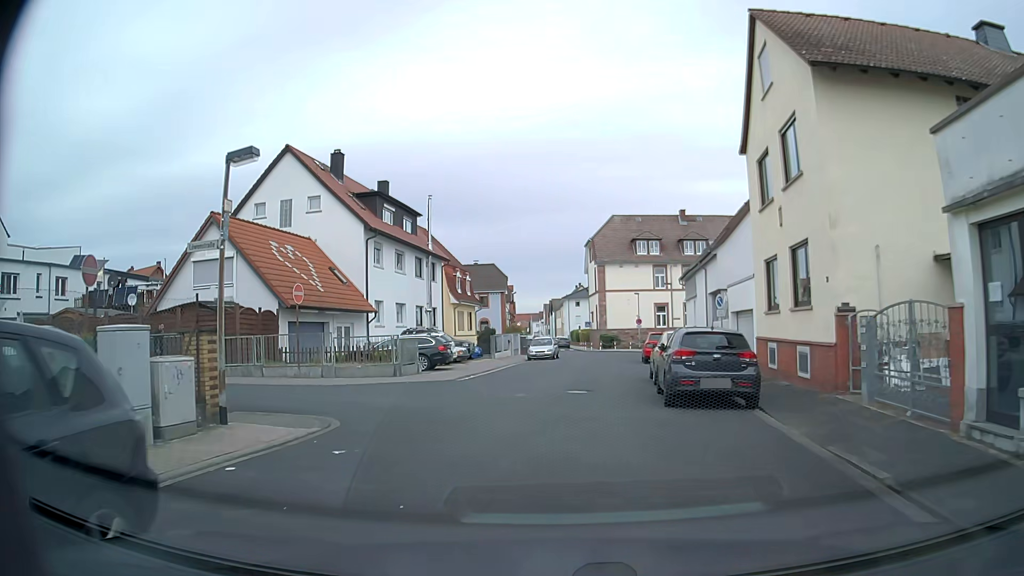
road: residential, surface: asphalt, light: Day
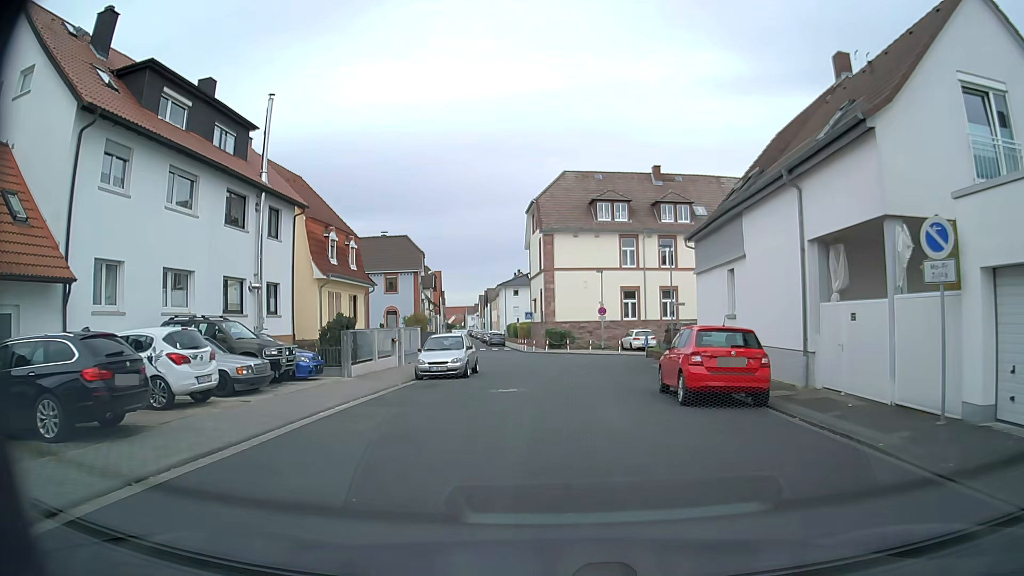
(+0.4, +19.5) m; +6°
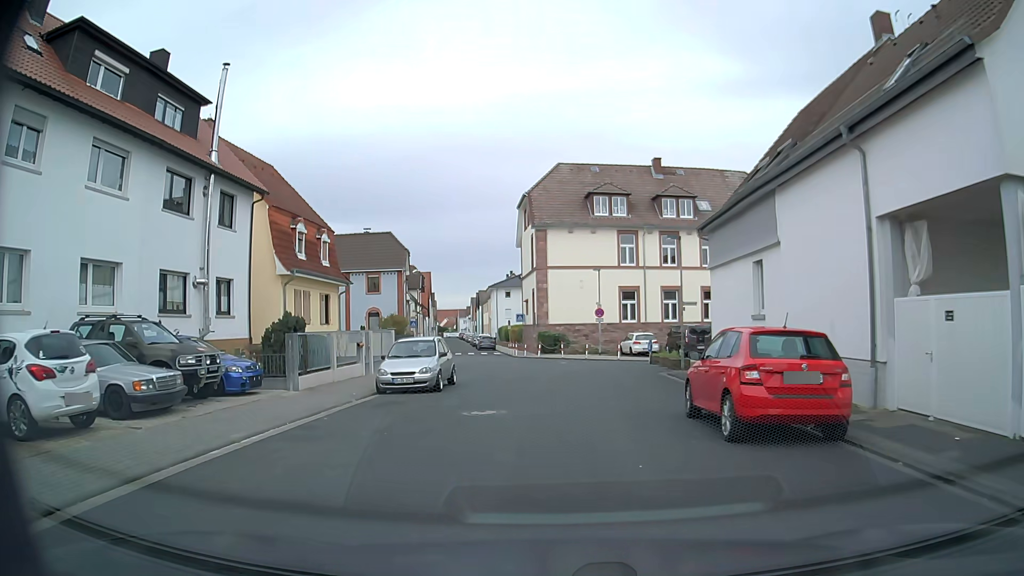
(0.0, +3.8) m; -1°
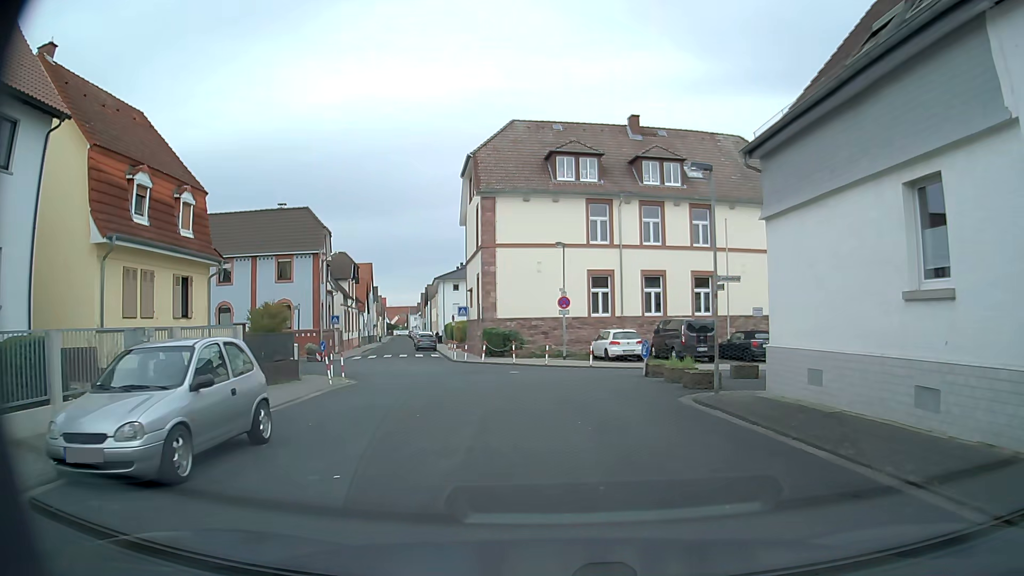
(+0.3, +10.7) m; +4°
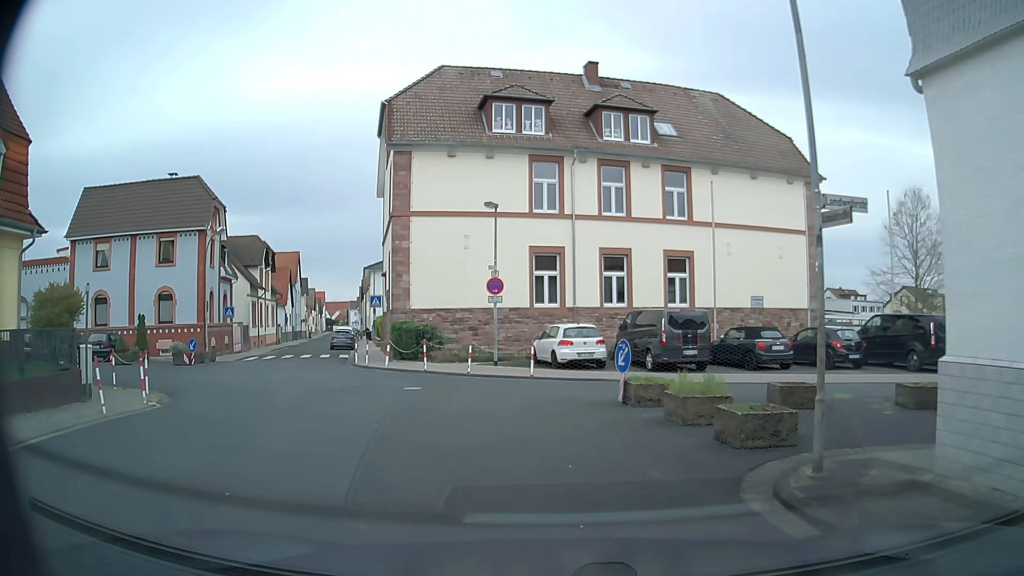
(+0.5, +8.7) m; +5°
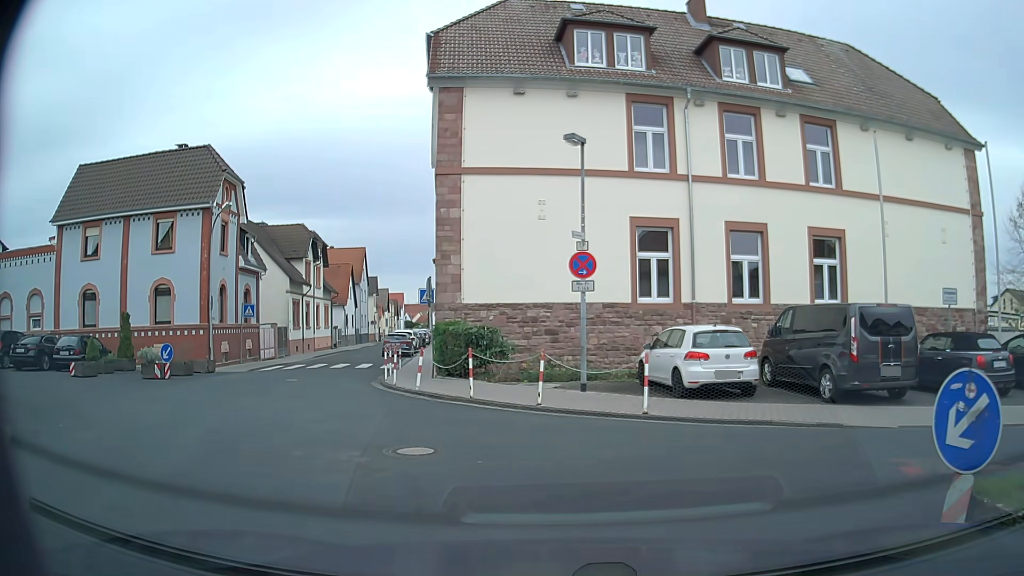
(-0.5, +8.1) m; -9°
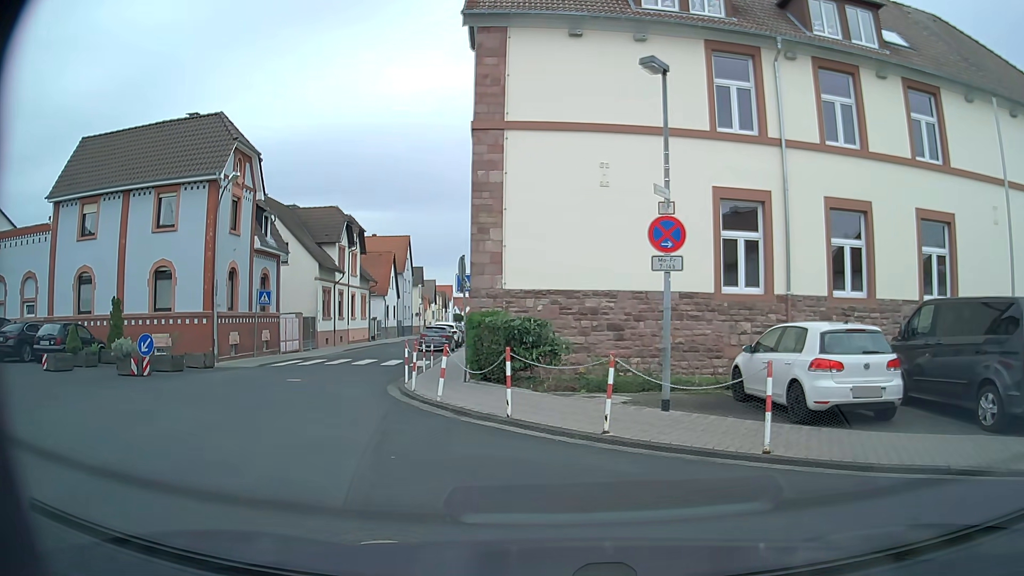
(0.0, +4.1) m; -3°
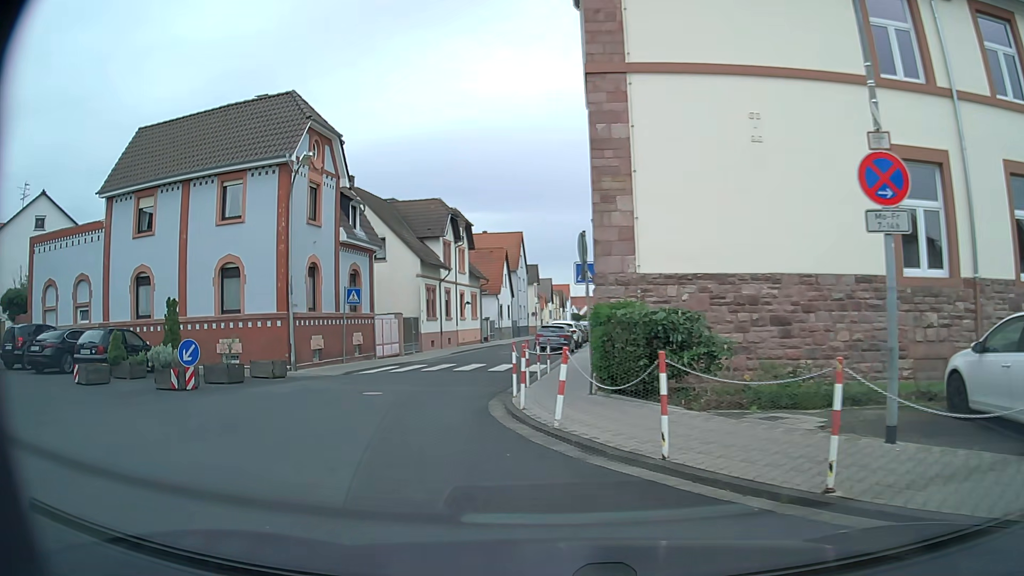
(-0.2, +3.7) m; -8°
